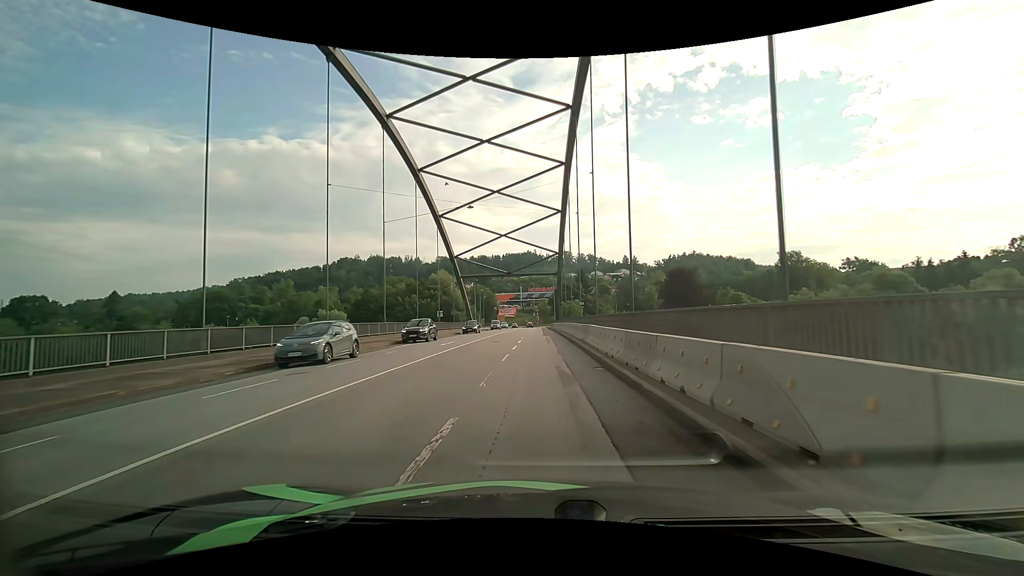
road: primary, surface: asphalt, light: Day
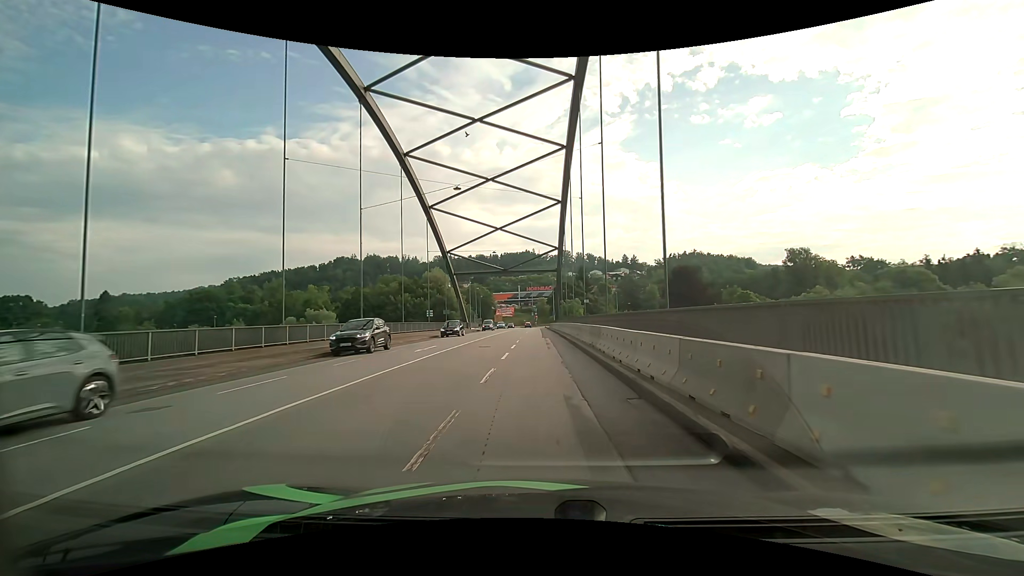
(0.0, +5.5) m; 0°
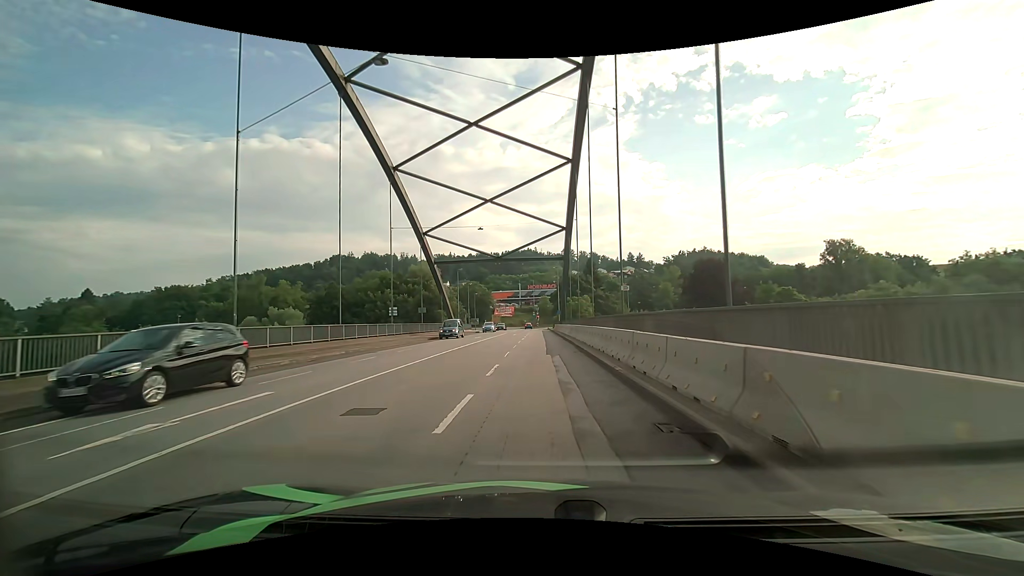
(+0.1, +16.6) m; 0°
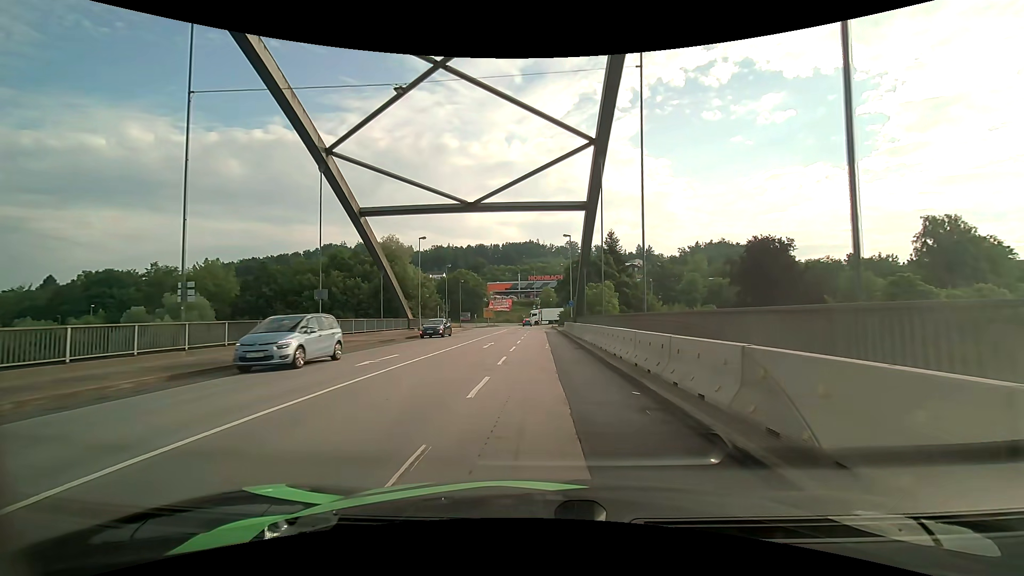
(-0.2, +27.7) m; 0°
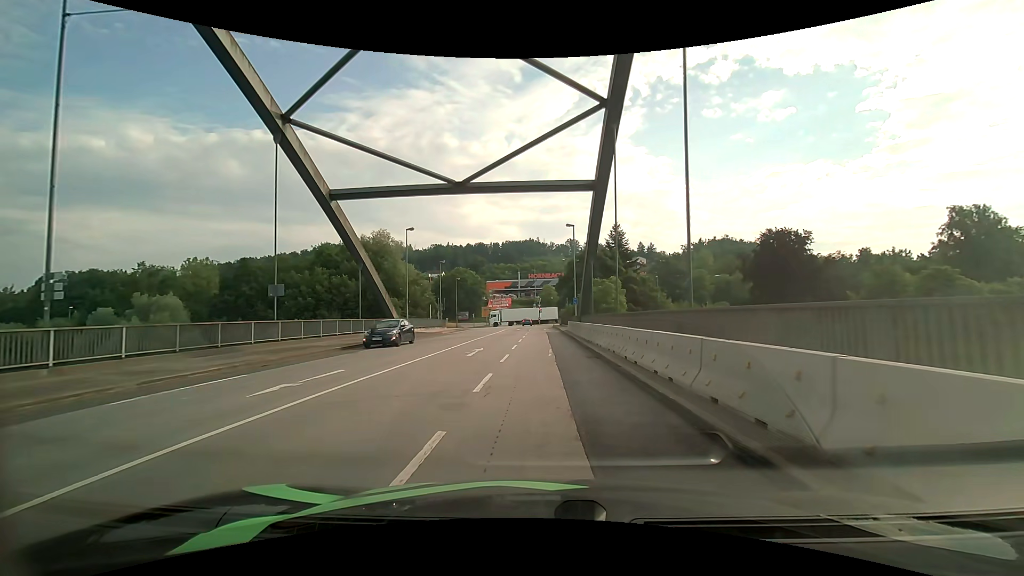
(0.0, +5.4) m; -1°
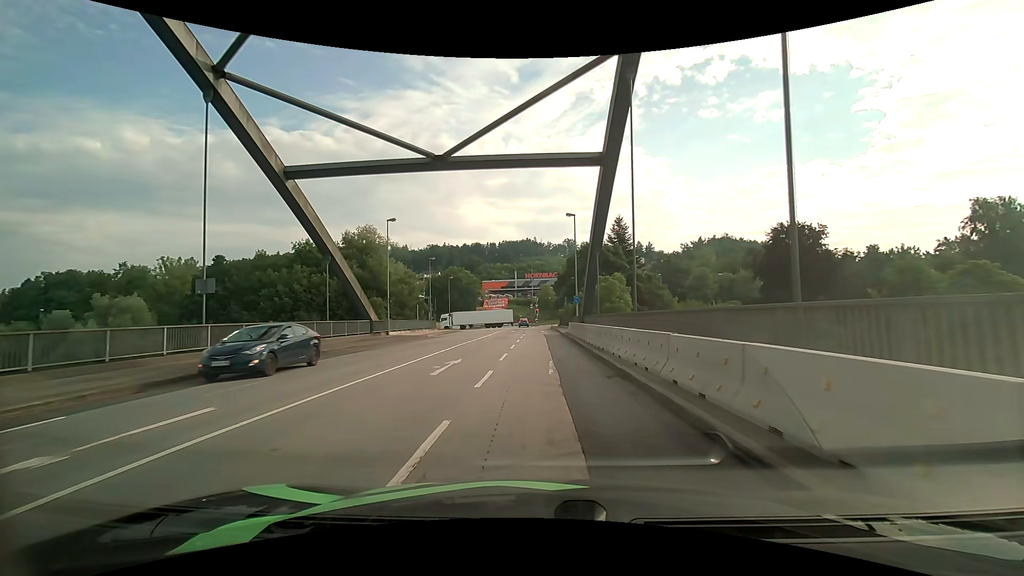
(+0.1, +5.3) m; +1°
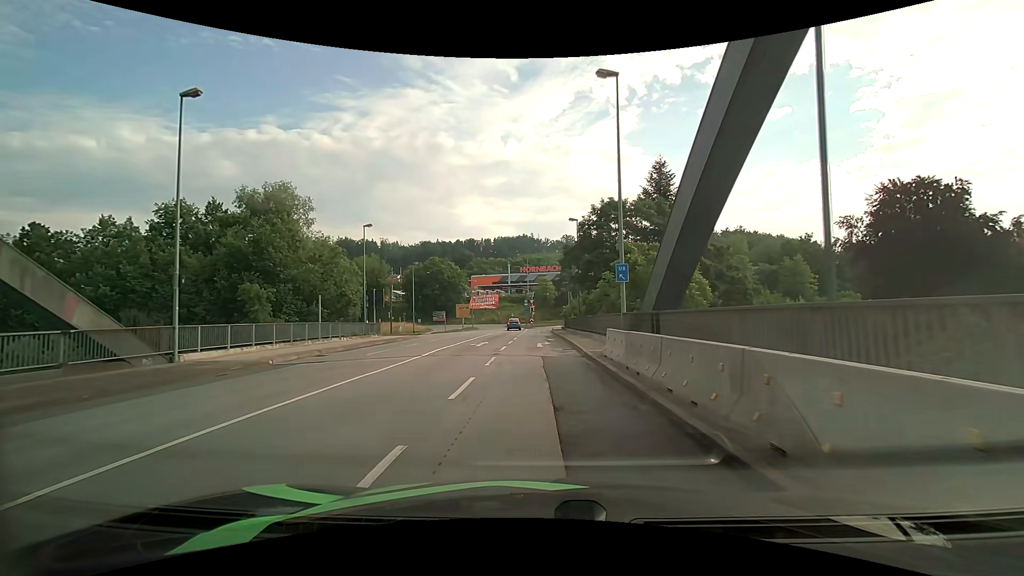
(+0.1, +25.3) m; 0°
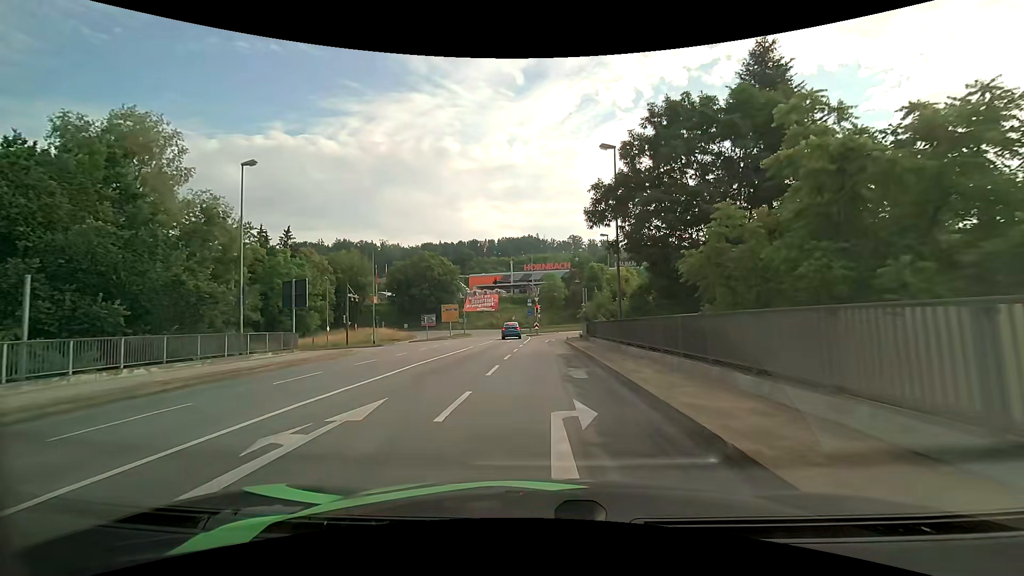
(-0.1, +19.7) m; 0°
(0, +10) (0, +20) (0, +30) (0, +40) (+1, +50) (+6, +58) (+15, +63) (+25, +66) (+34, +68) (+44, +70) m
